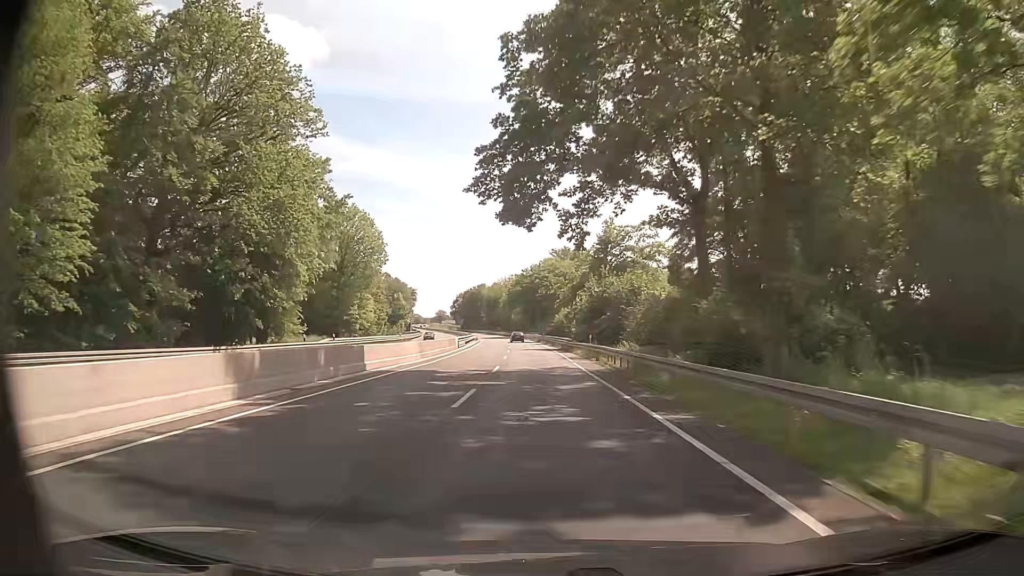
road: trunk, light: Day
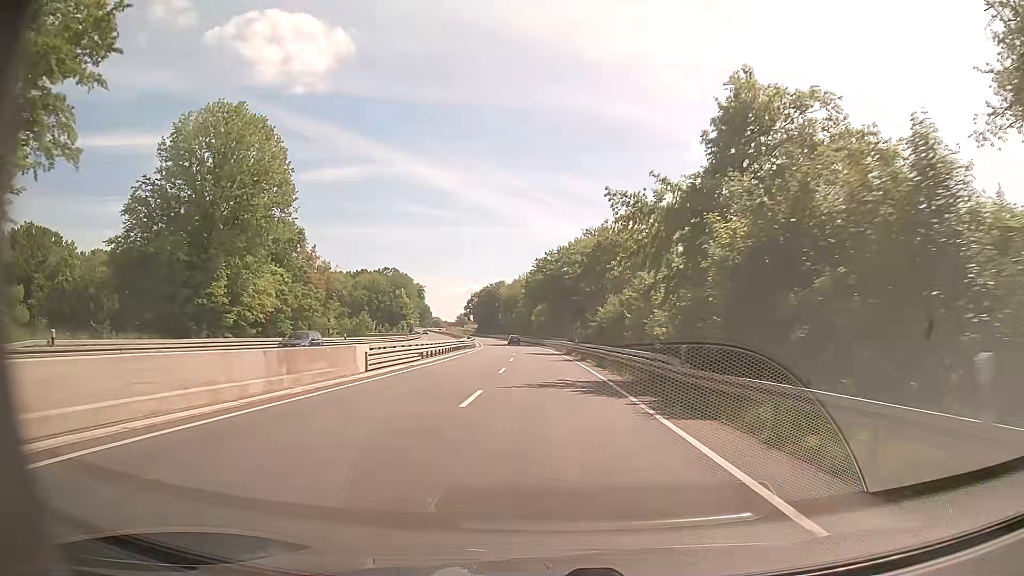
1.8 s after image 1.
(-0.6, +36.6) m; -2°
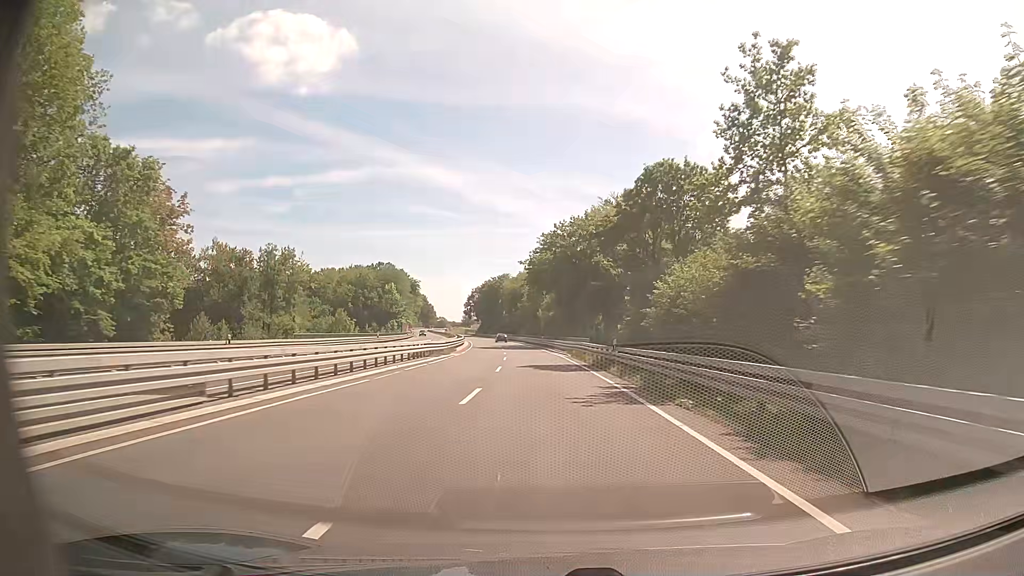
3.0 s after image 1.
(0.0, +24.2) m; -1°
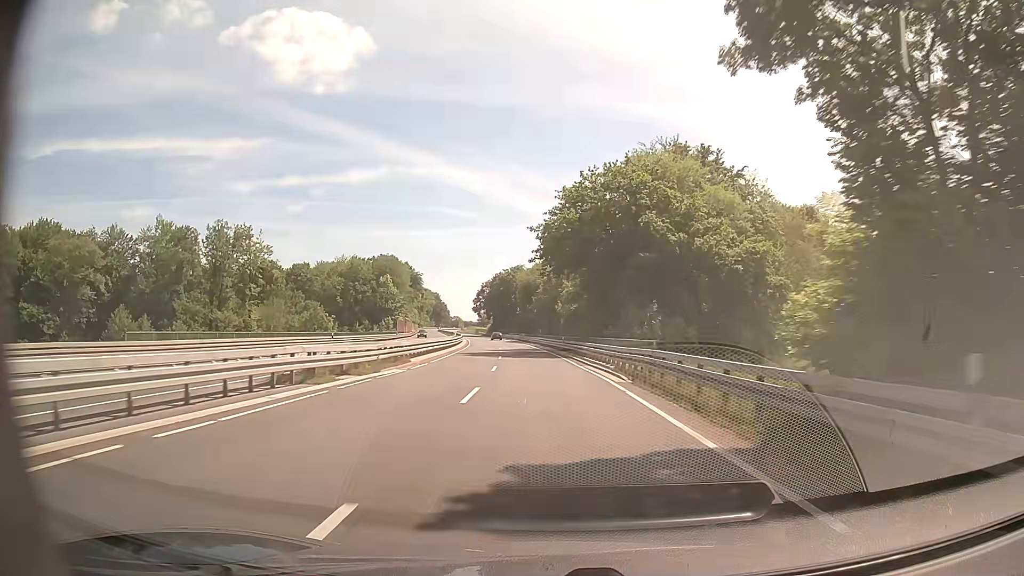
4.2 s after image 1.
(-0.2, +24.0) m; -1°
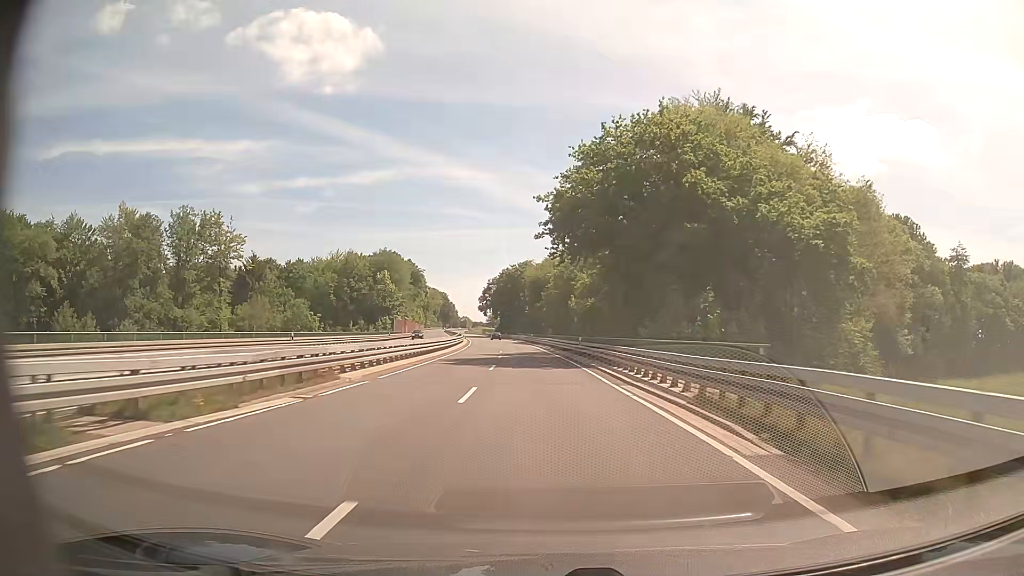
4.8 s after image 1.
(-0.1, +12.0) m; -1°
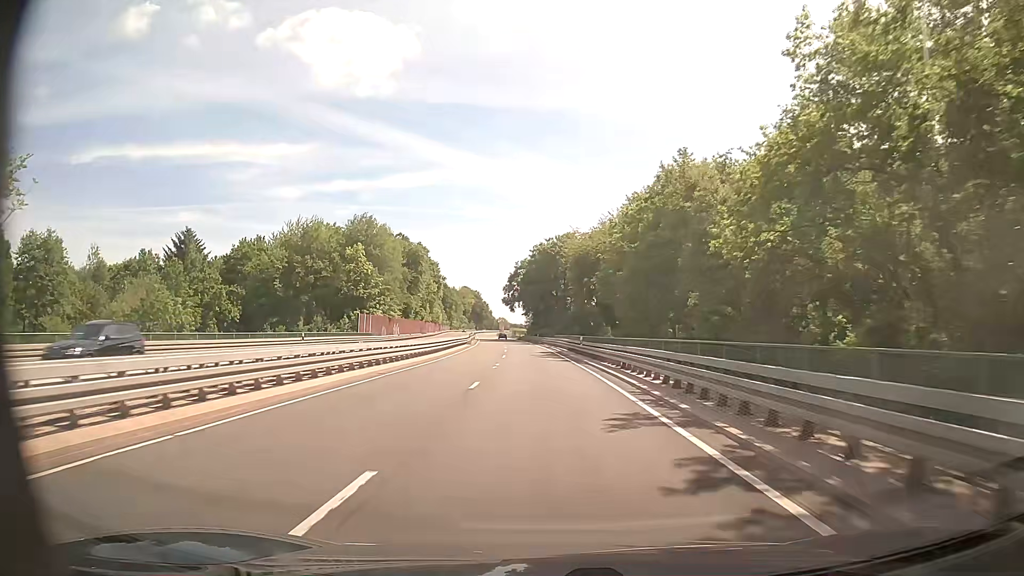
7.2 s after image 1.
(-1.5, +47.4) m; -3°
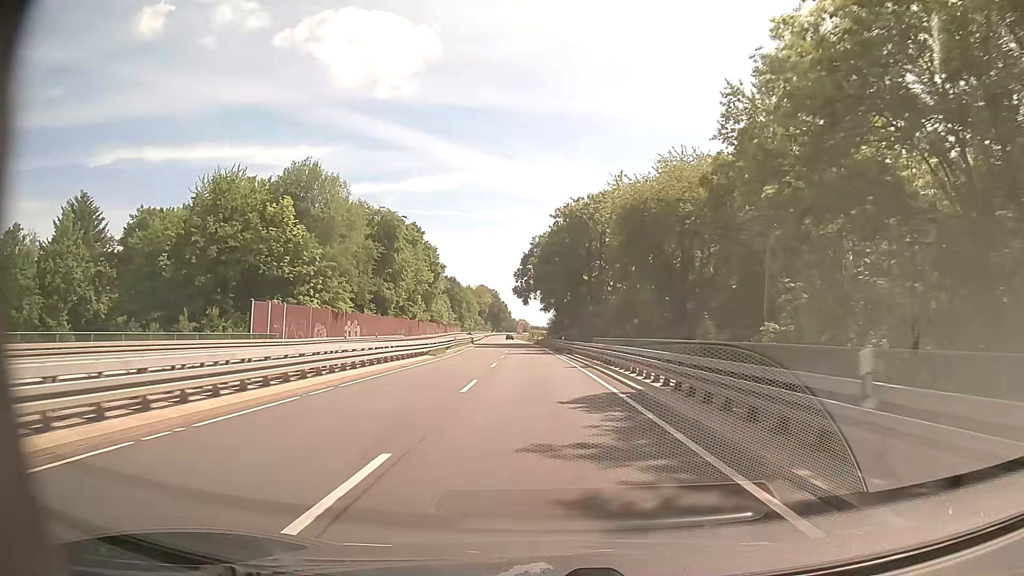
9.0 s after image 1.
(-0.8, +35.6) m; -2°
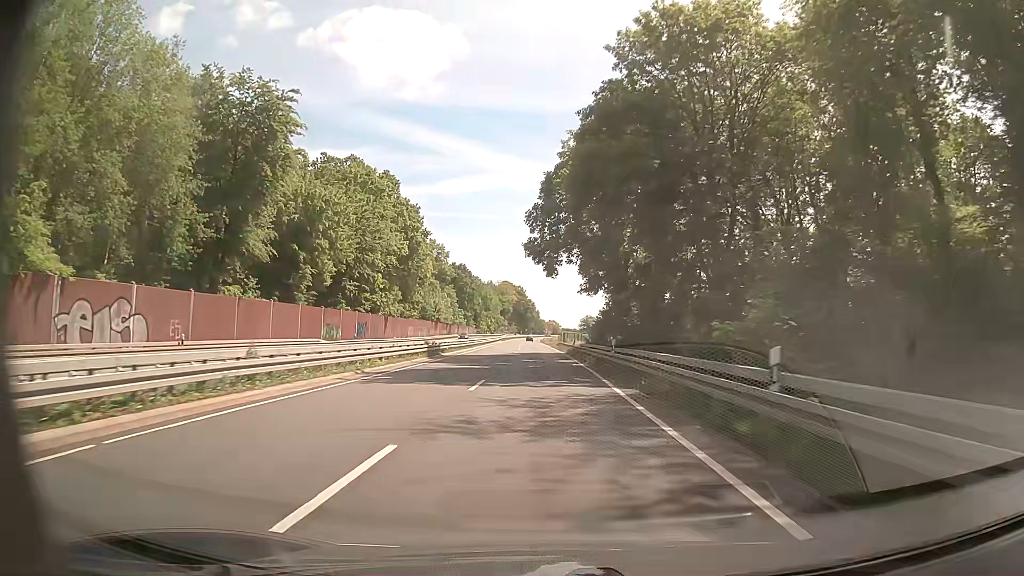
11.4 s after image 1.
(-0.9, +48.1) m; -2°
(0, +10) (0, +20) (0, +30) (0, +40) (-1, +50) (-1, +60) (-1, +70) (-1, +80) (-2, +90) (-2, +100) m
